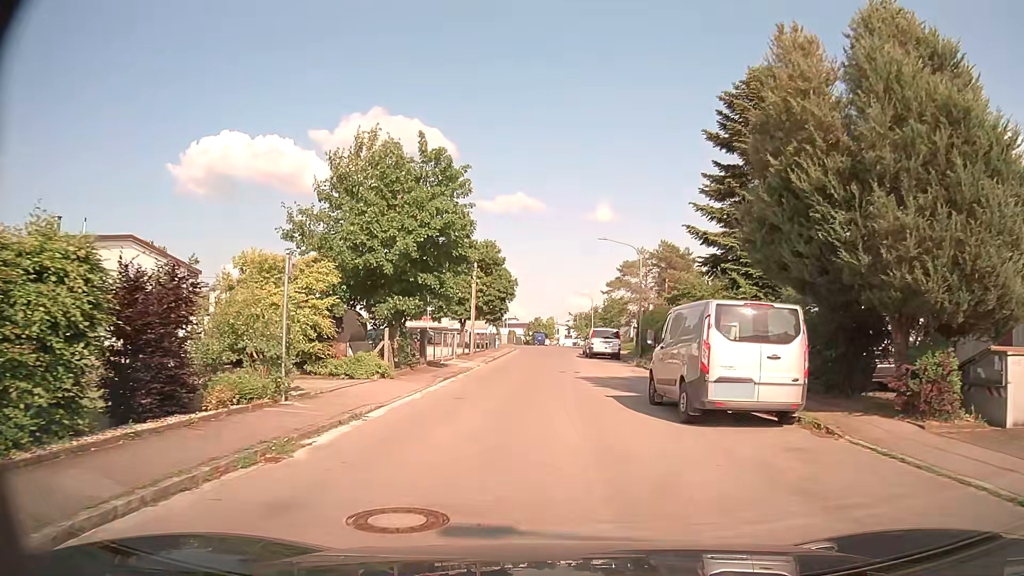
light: Day
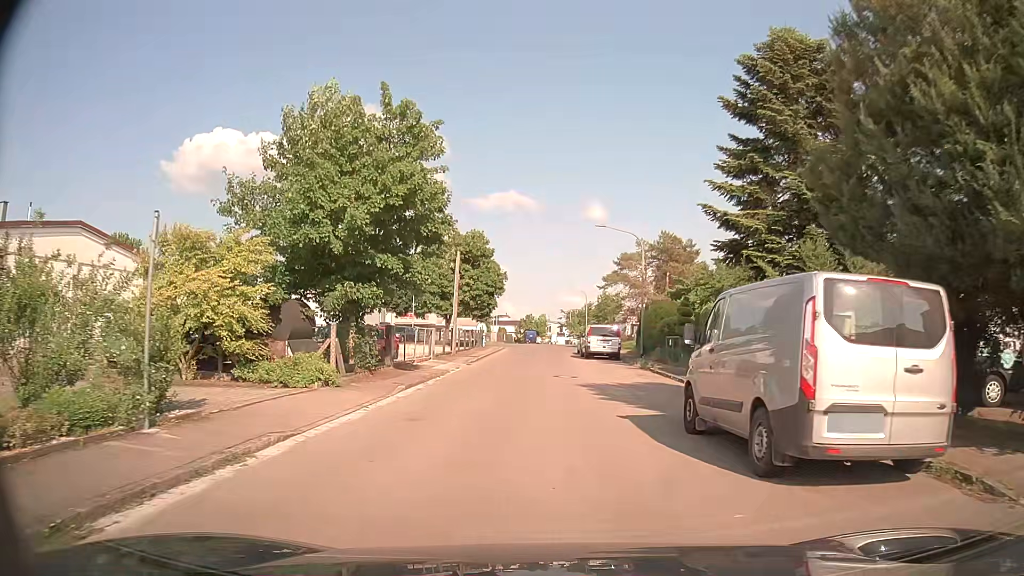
(0.0, +4.4) m; +1°
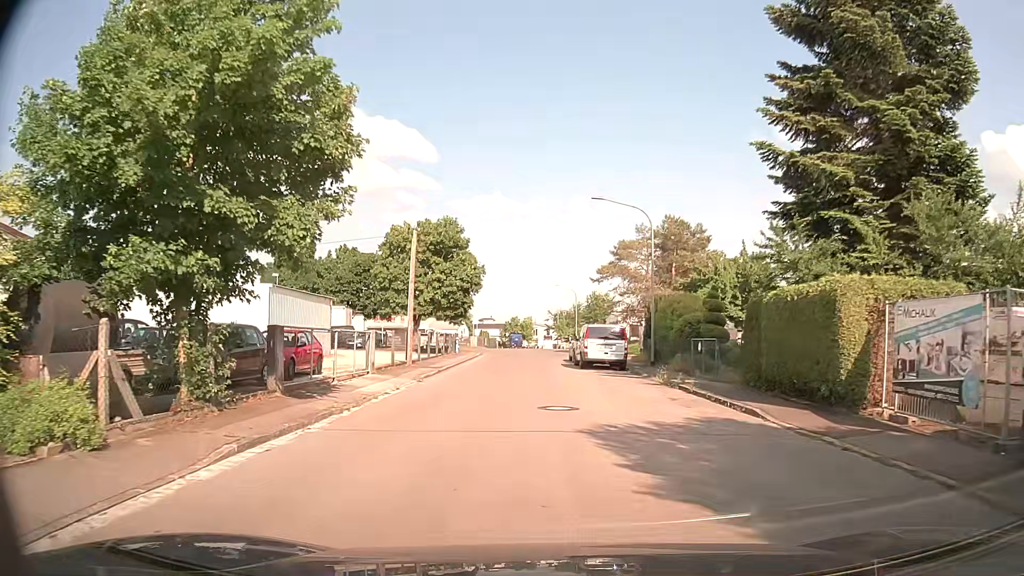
(+0.1, +8.6) m; +1°
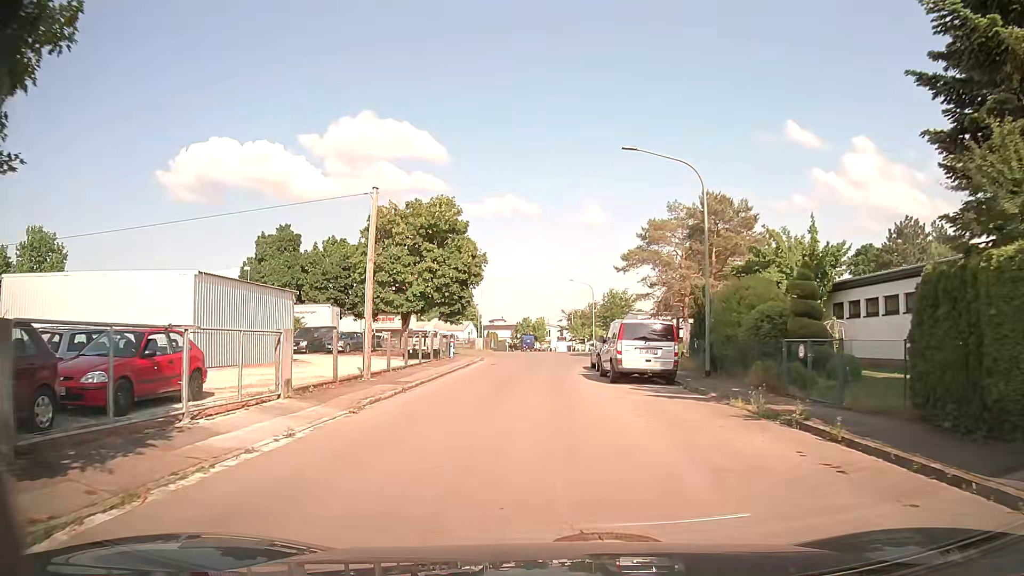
(0.0, +8.4) m; -1°
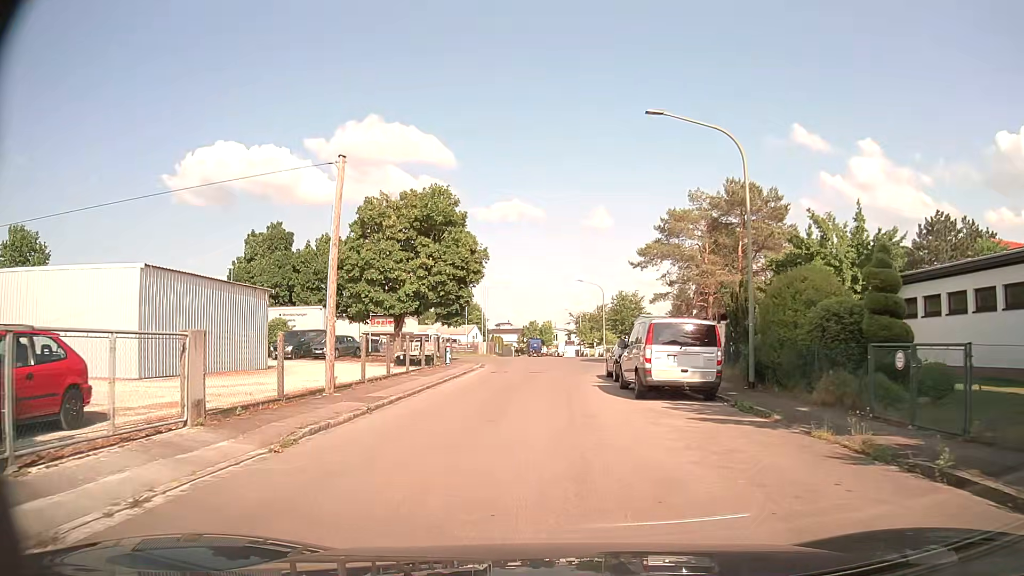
(-0.1, +4.1) m; -1°
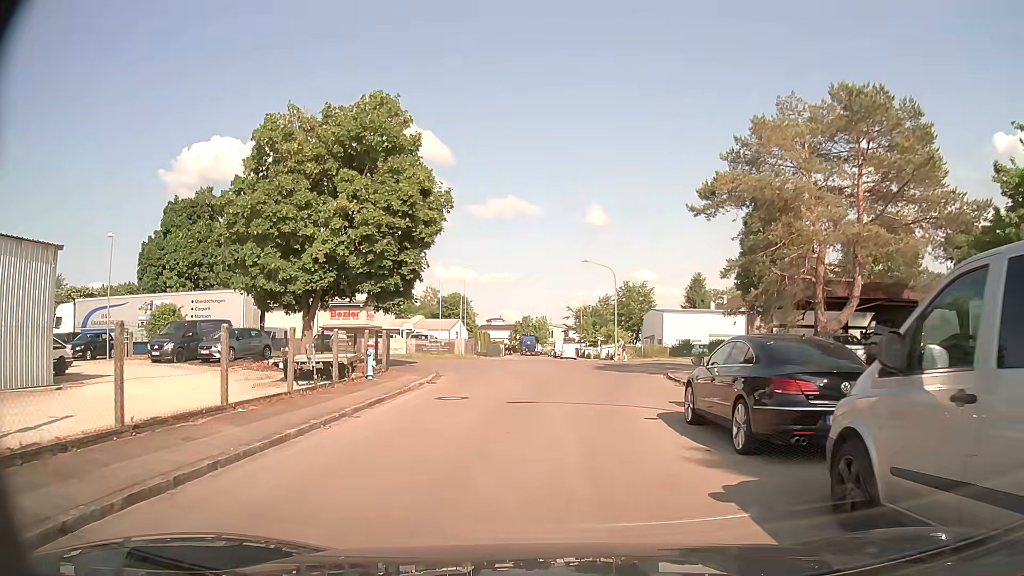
(-0.1, +14.5) m; 0°
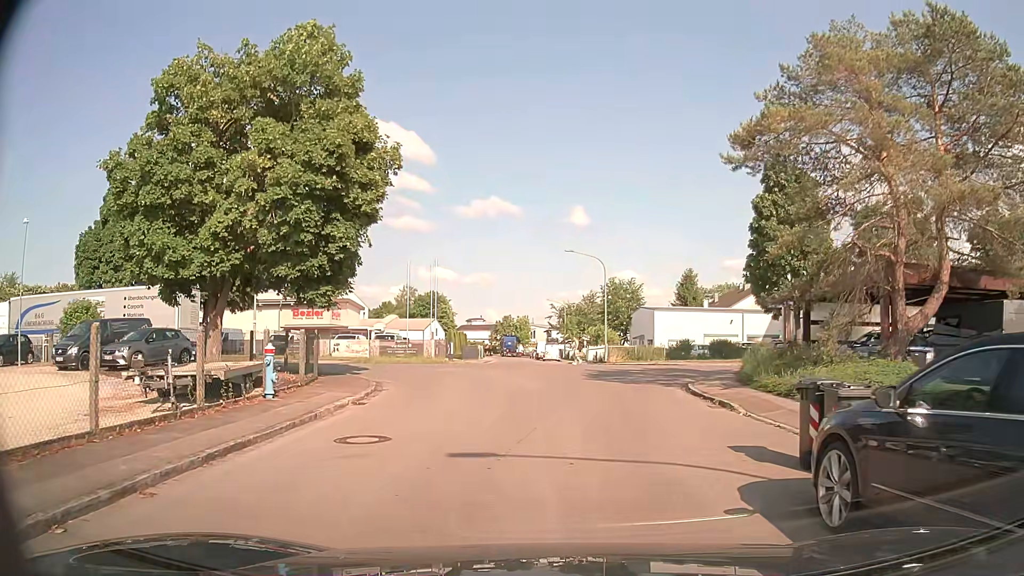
(+0.1, +6.0) m; +1°
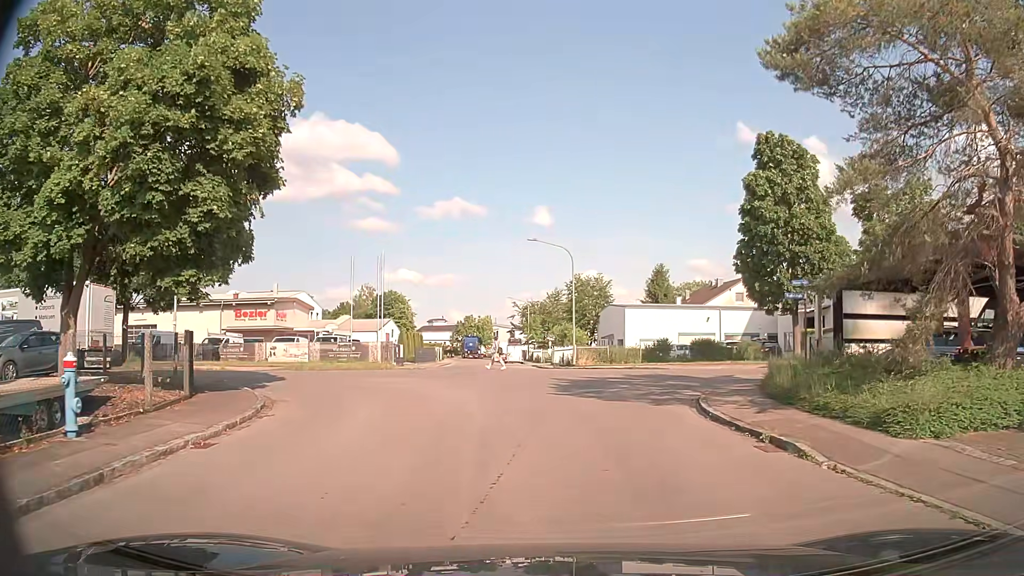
(+0.2, +5.3) m; +4°
